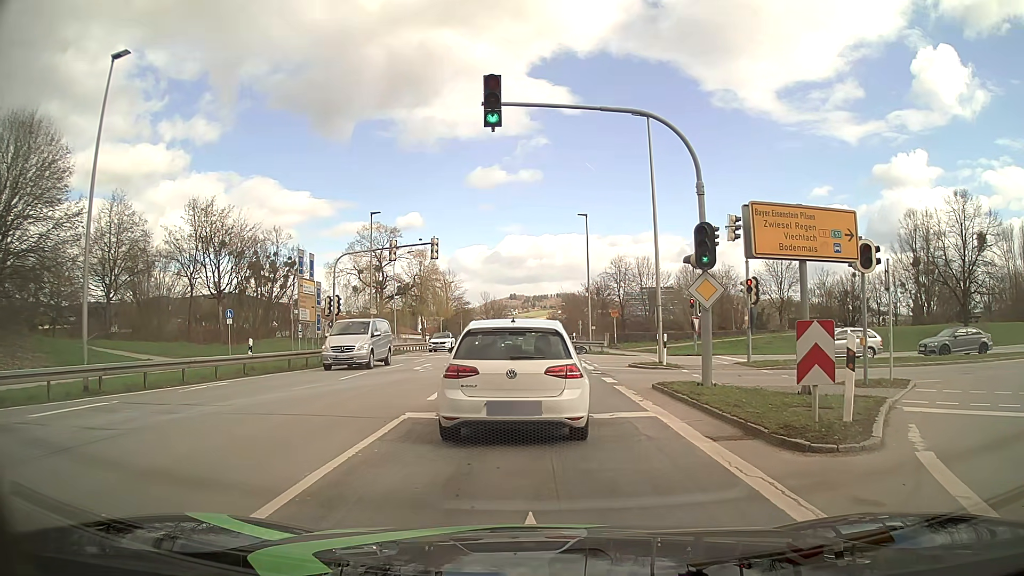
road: secondary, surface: asphalt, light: Day
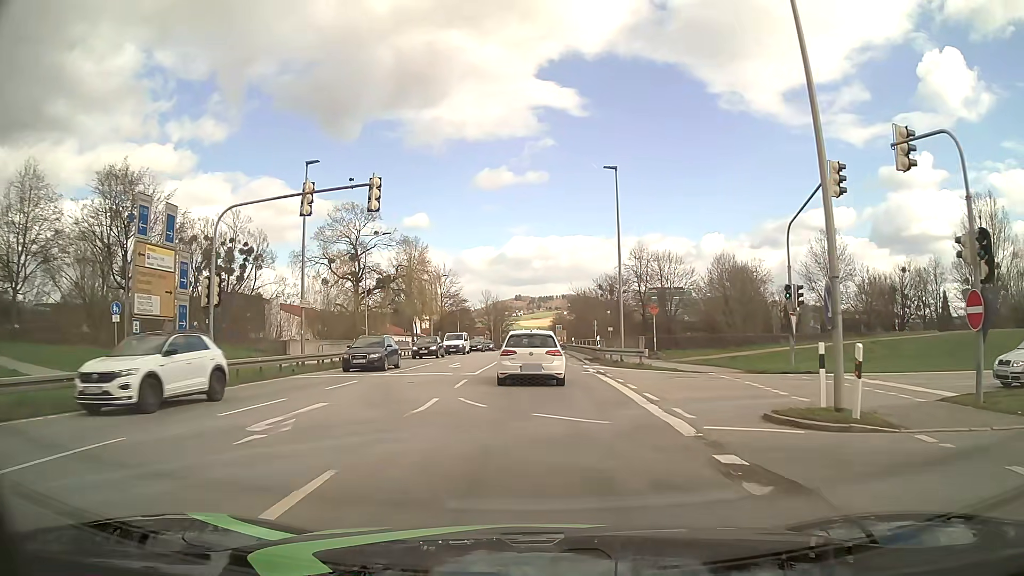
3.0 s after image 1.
(-0.3, +15.1) m; -1°
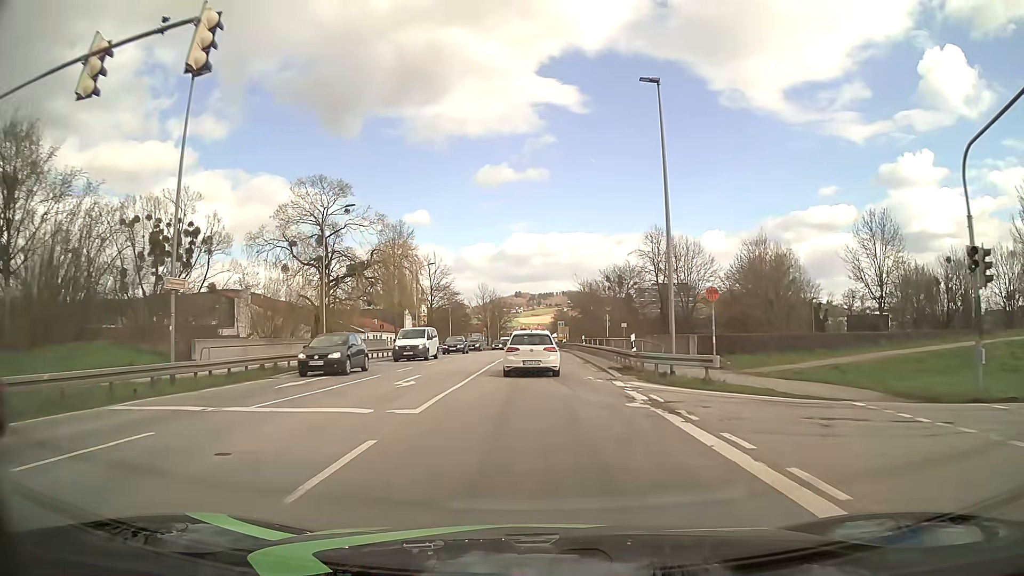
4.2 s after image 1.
(0.0, +11.9) m; 0°
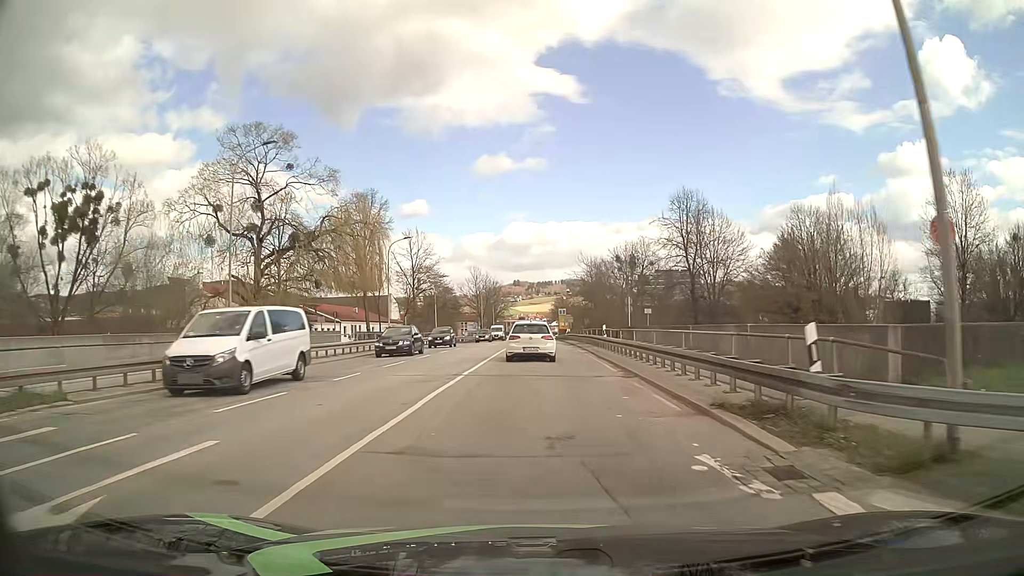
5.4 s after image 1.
(+0.1, +14.5) m; +1°
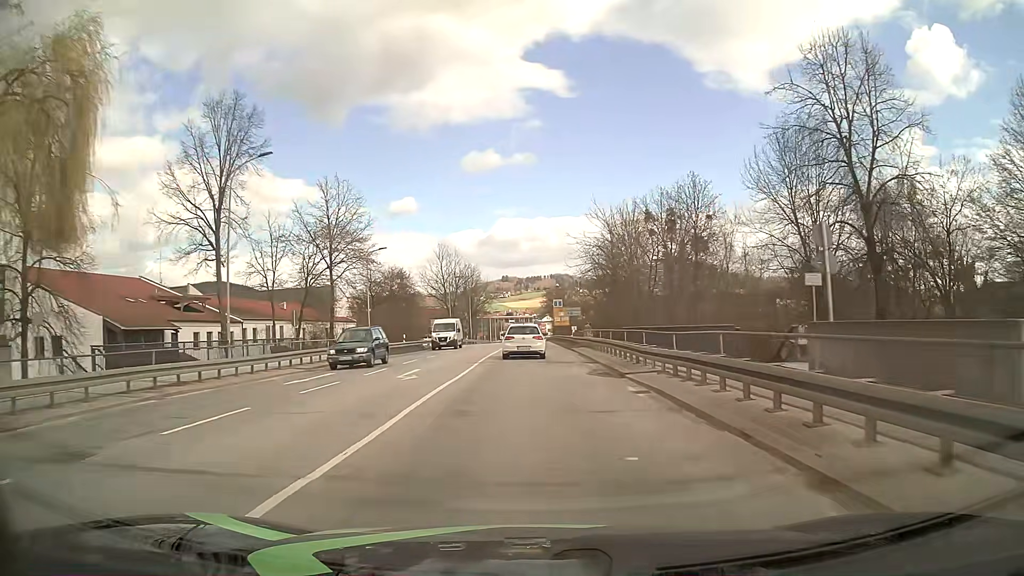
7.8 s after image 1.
(-0.1, +32.4) m; 0°
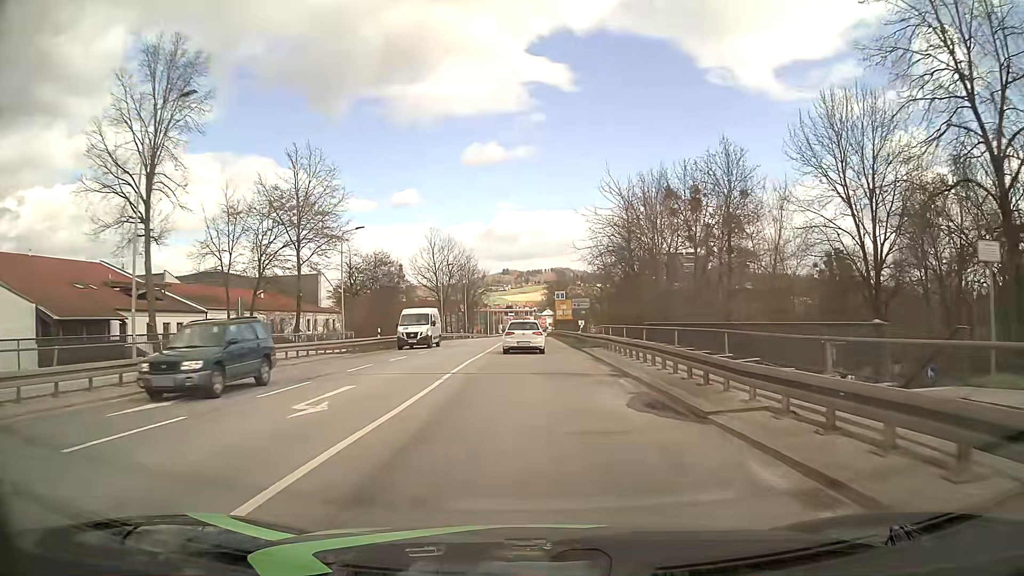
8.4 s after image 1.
(-0.1, +8.4) m; 0°
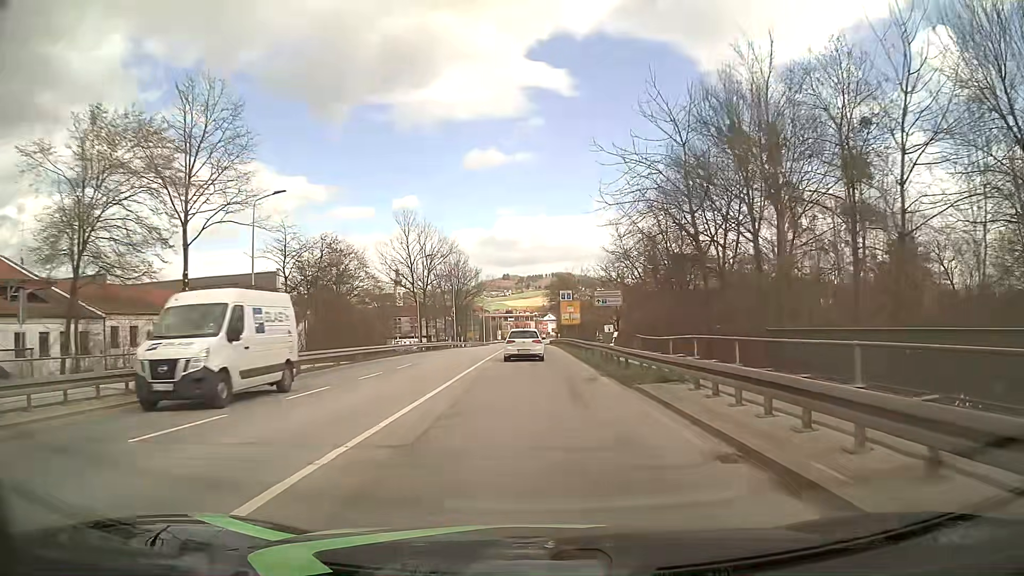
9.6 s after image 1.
(0.0, +17.1) m; 0°
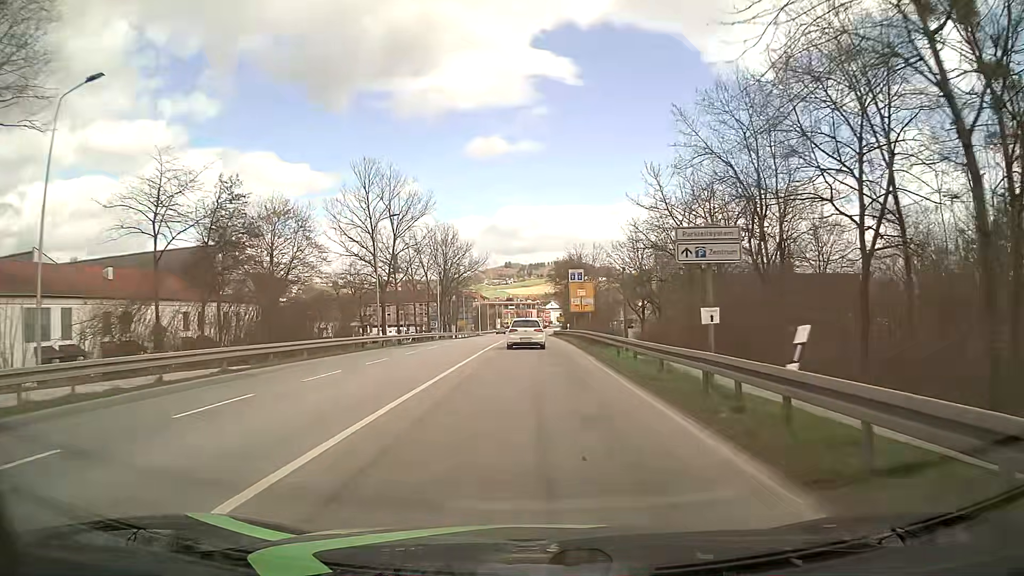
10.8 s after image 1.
(-0.1, +17.3) m; 0°
(0, +10) (0, +20) (0, +30) (0, +40) (0, +50) (0, +60) (0, +70) (0, +80) (0, +90) (0, +100) m
